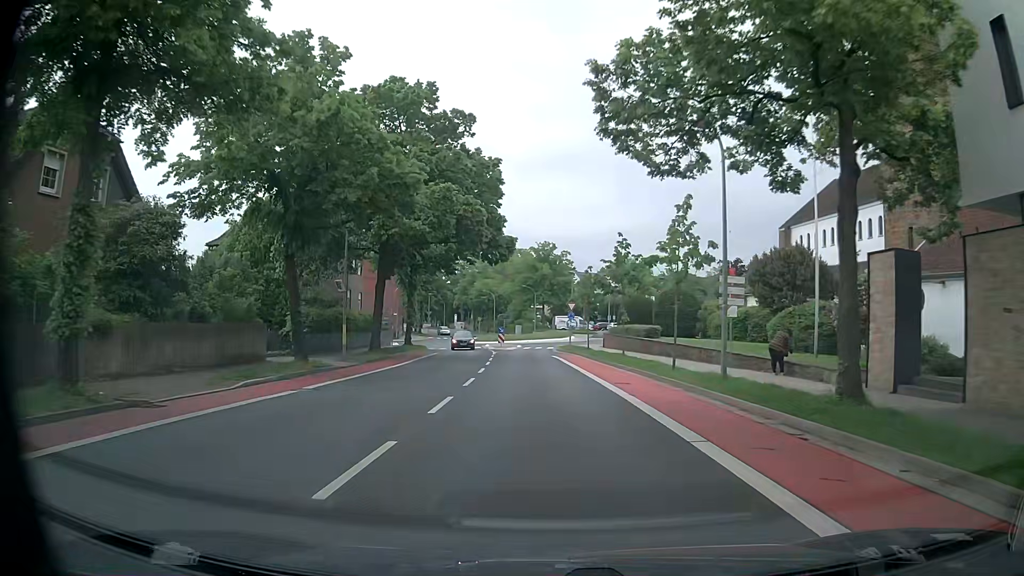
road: unclassified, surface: asphalt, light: Day
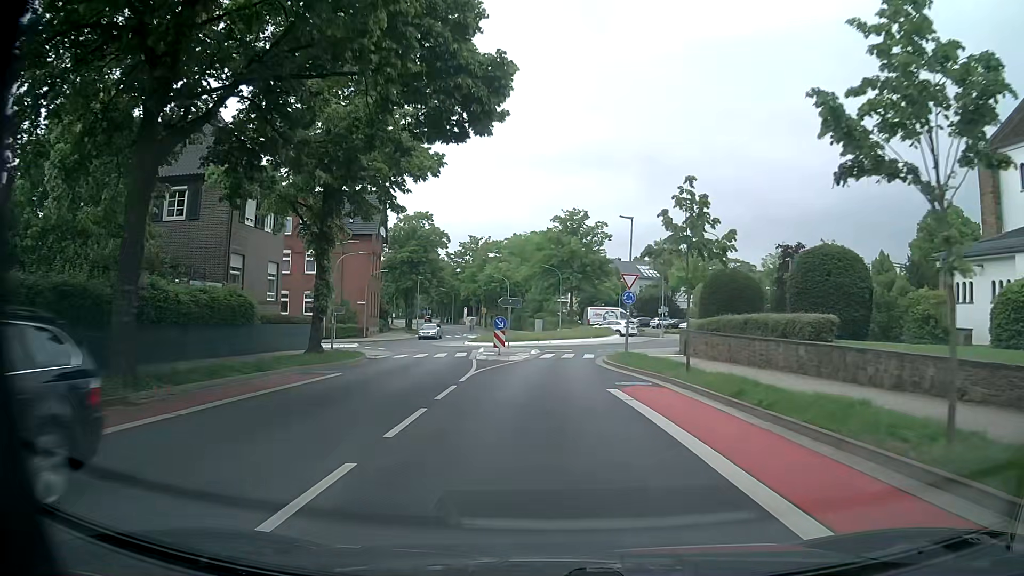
(-0.7, +25.2) m; -2°
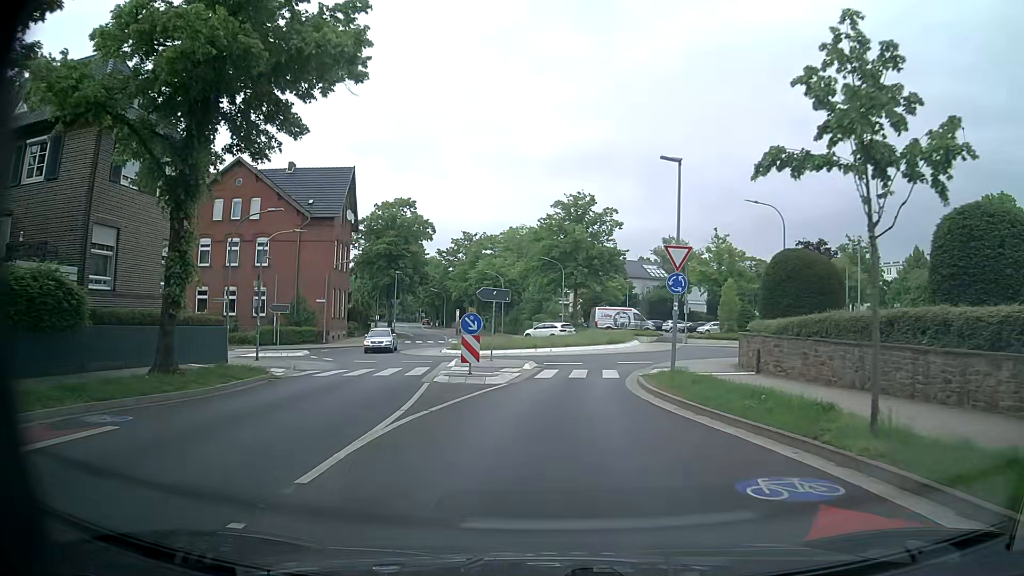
(-0.2, +11.0) m; 0°
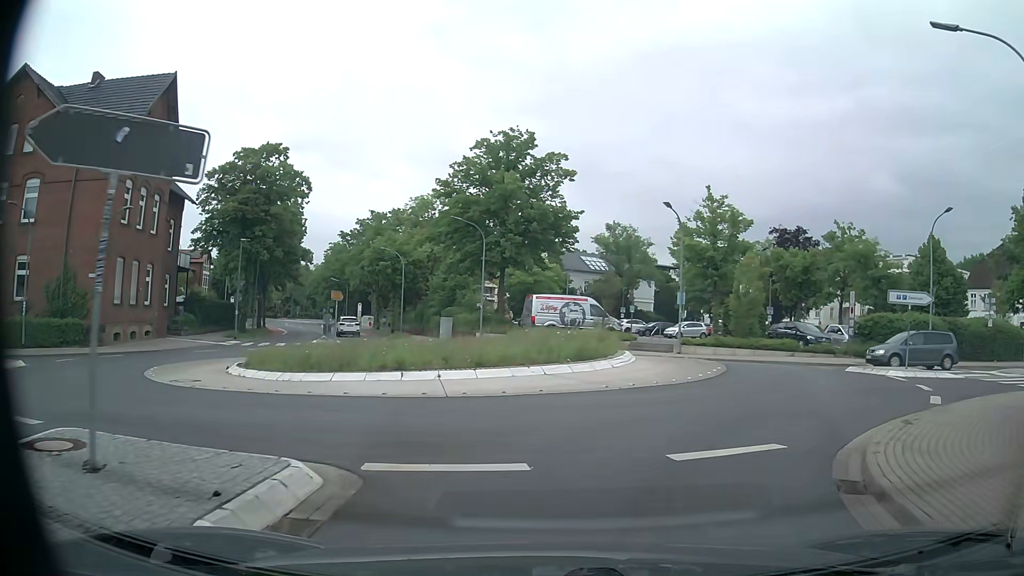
(+0.5, +20.9) m; +6°
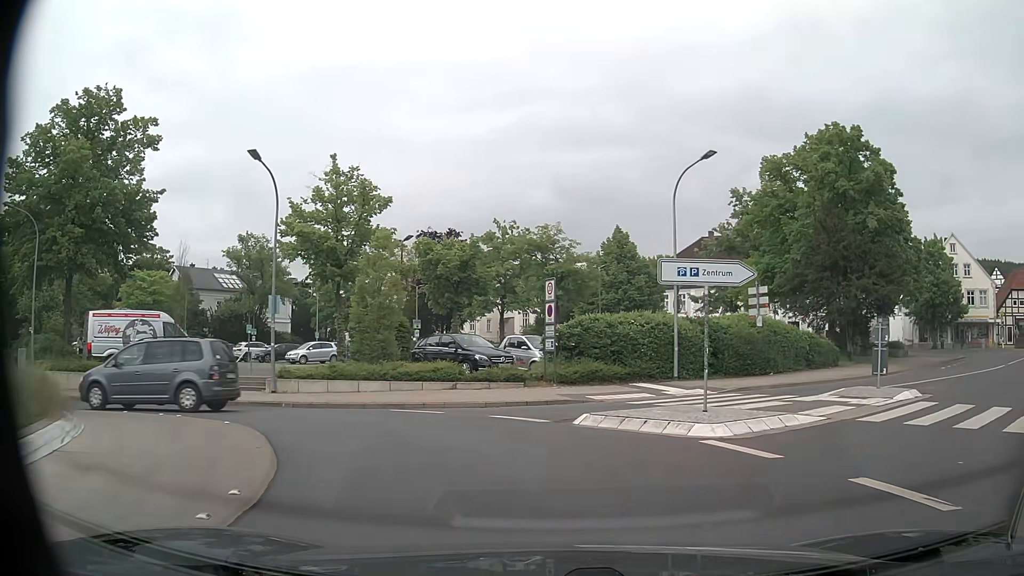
(+3.2, +12.3) m; +30°
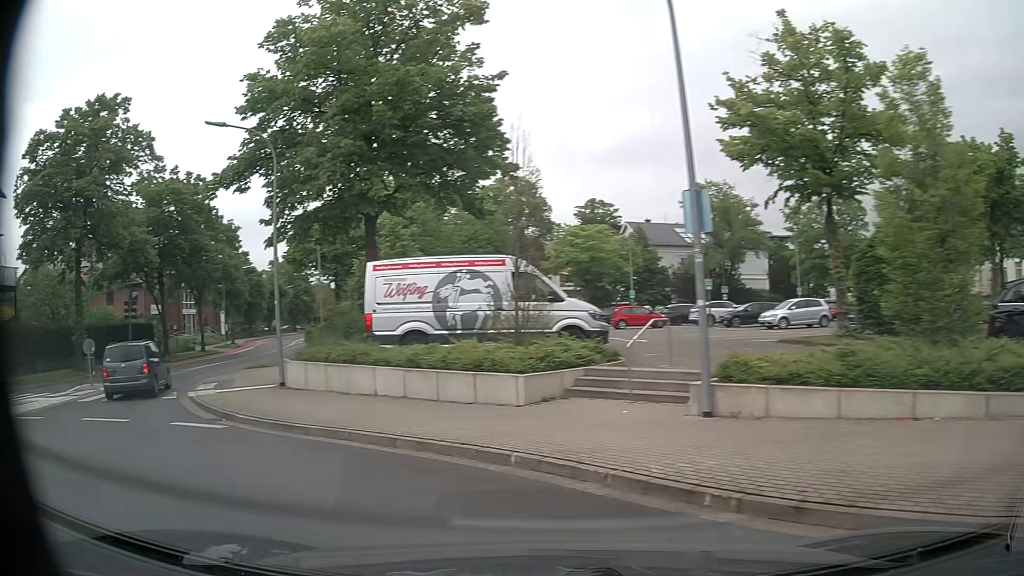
(-2.9, +12.4) m; -39°
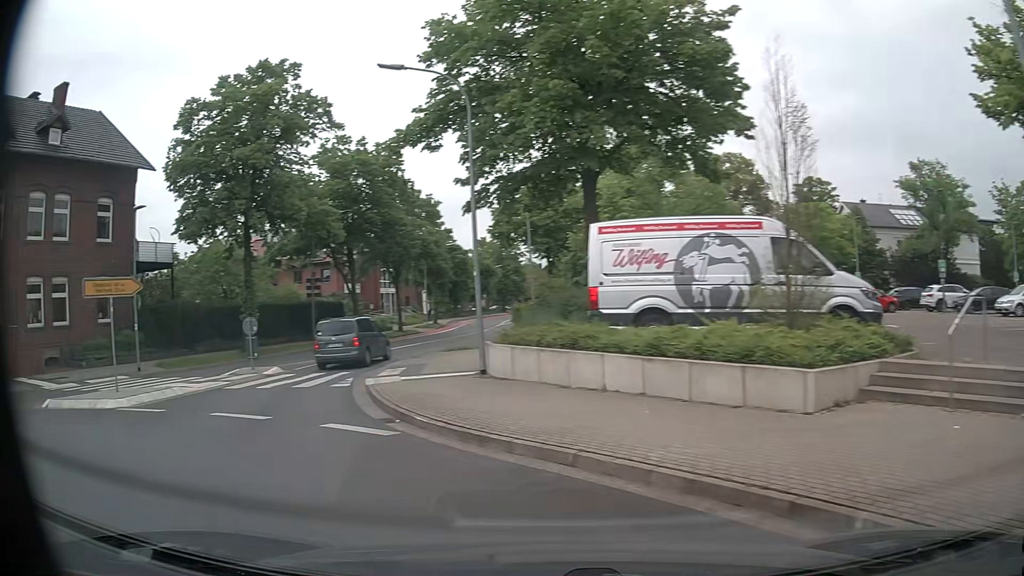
(-0.5, +3.1) m; -17°
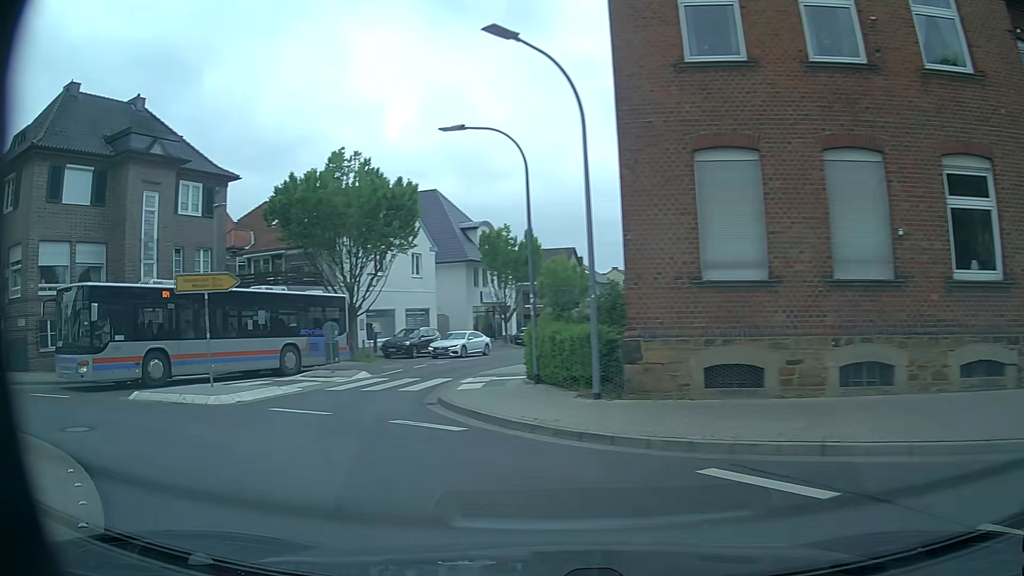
(-10.0, +9.6) m; -91°
(-3, +10) (-5, +19) (-4, +29) (-1, +39) (+2, +48) (+5, +58) (+8, +68) (+11, +77) (+13, +87) (+15, +97) m
